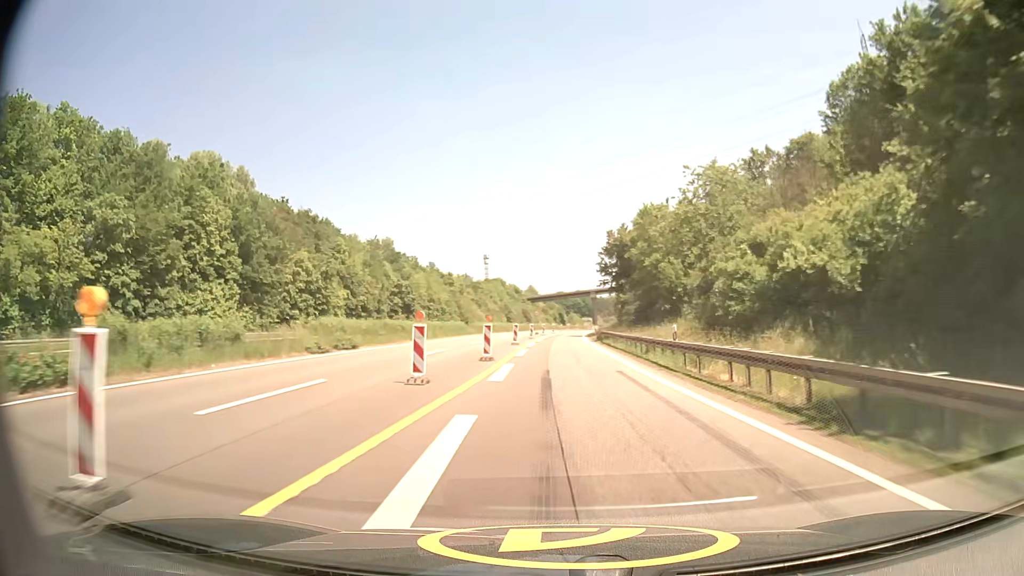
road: motorway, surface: asphalt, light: Day
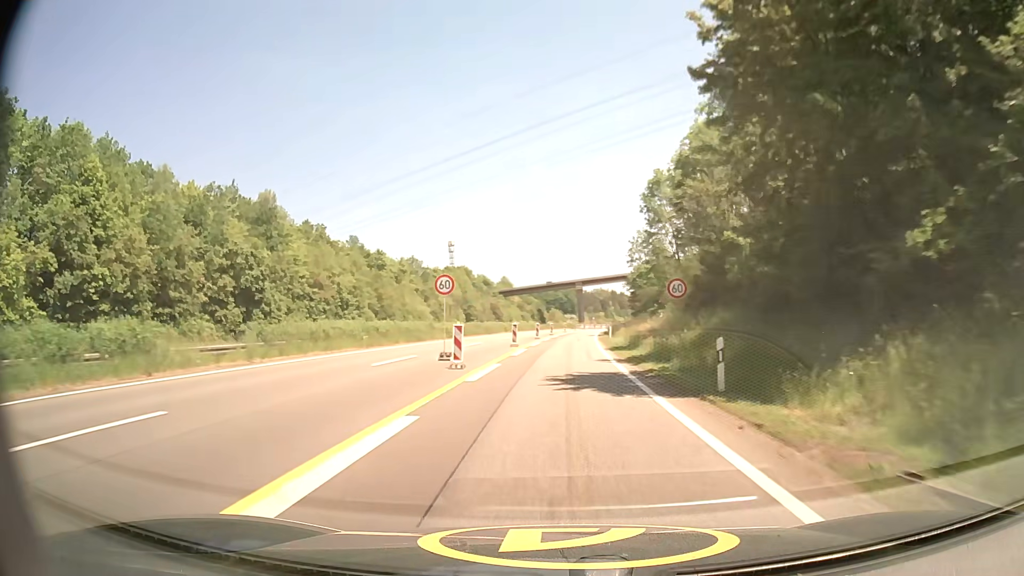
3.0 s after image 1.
(+1.1, +59.9) m; +2°
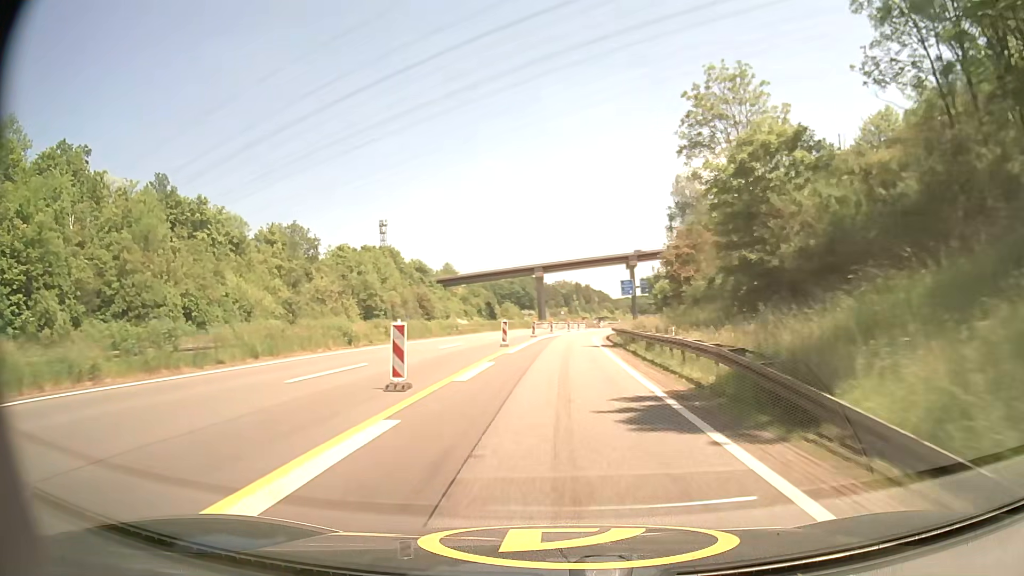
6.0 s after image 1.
(+1.8, +60.3) m; +3°
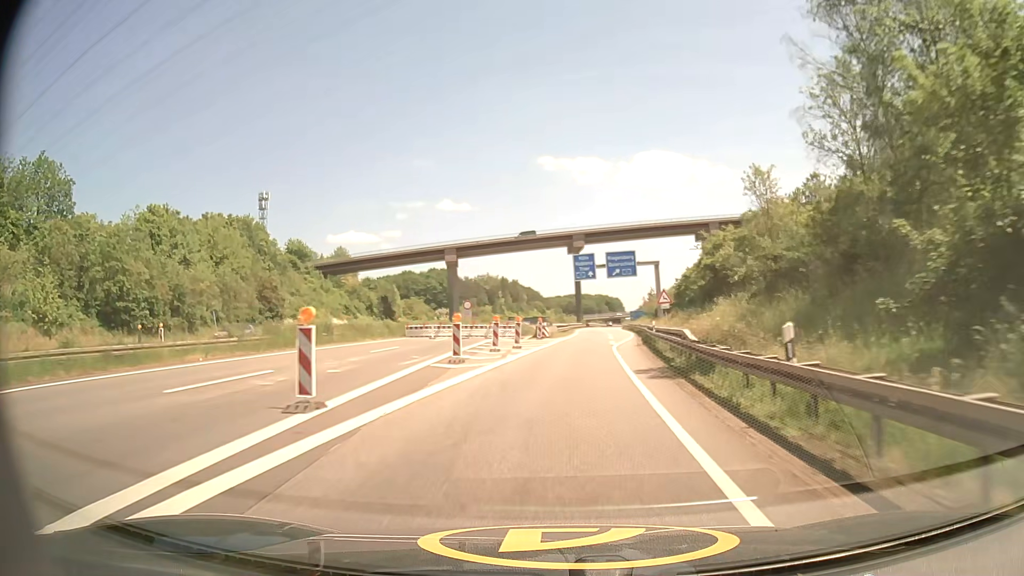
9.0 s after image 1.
(+2.3, +56.2) m; +6°
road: motorway_link
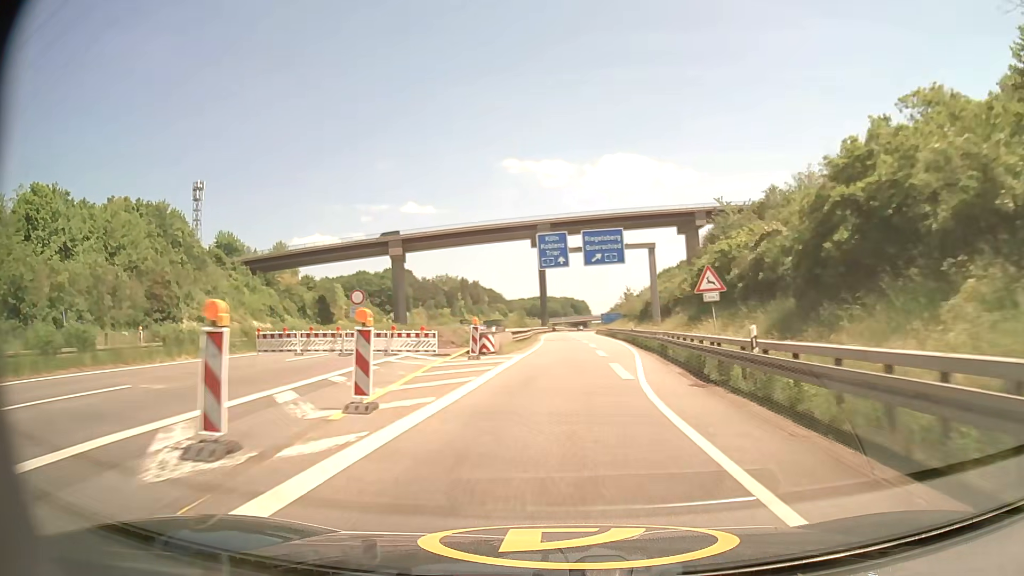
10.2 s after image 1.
(+0.6, +22.5) m; +3°
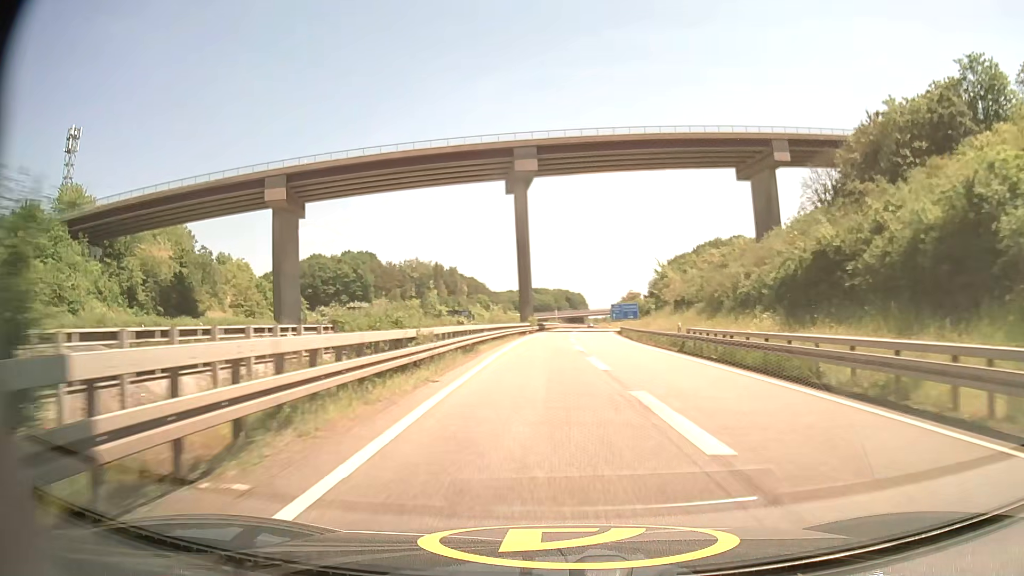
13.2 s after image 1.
(+0.6, +58.3) m; +1°
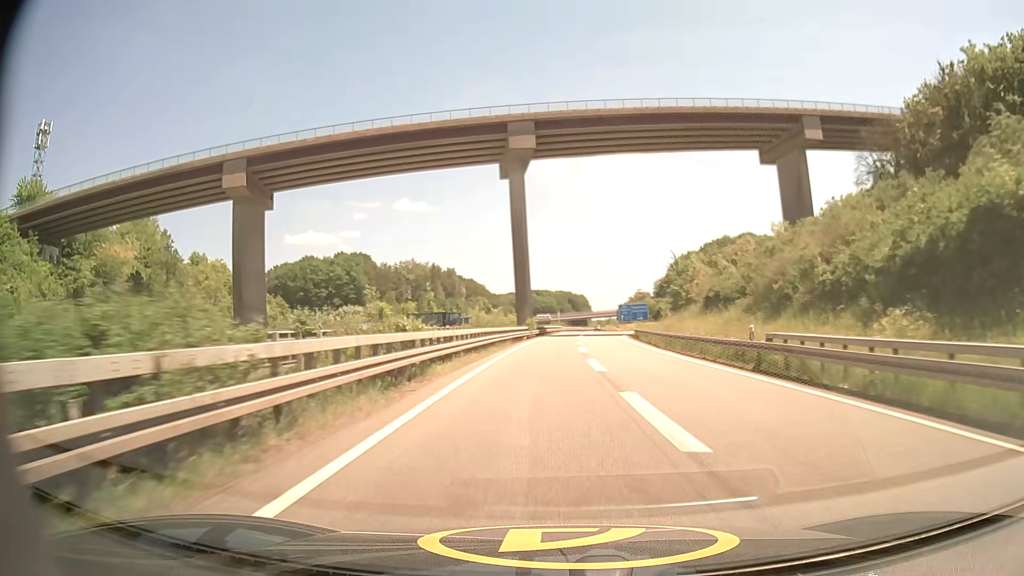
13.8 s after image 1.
(0.0, +11.7) m; 0°
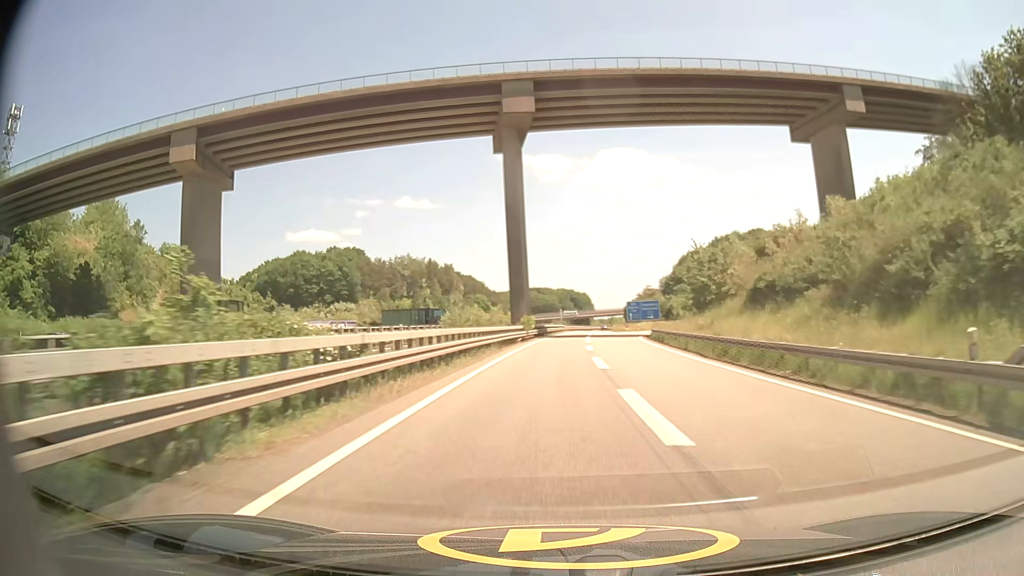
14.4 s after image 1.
(0.0, +11.7) m; 0°
(0, +10) (0, +20) (0, +30) (0, +40) (+1, +50) (+1, +60) (+2, +70) (+2, +80) (+3, +90) (+4, +100) m
